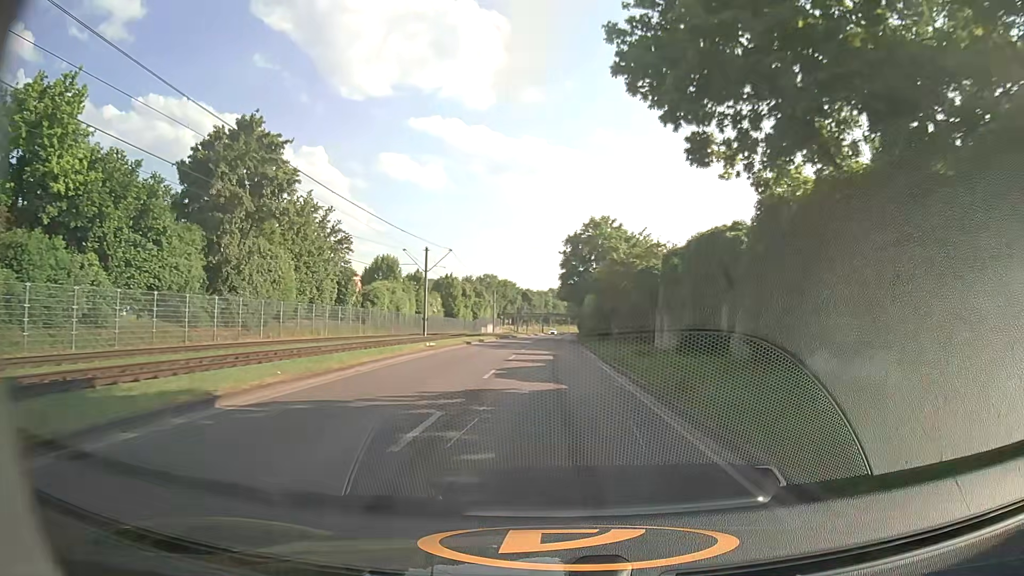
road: secondary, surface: asphalt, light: Day
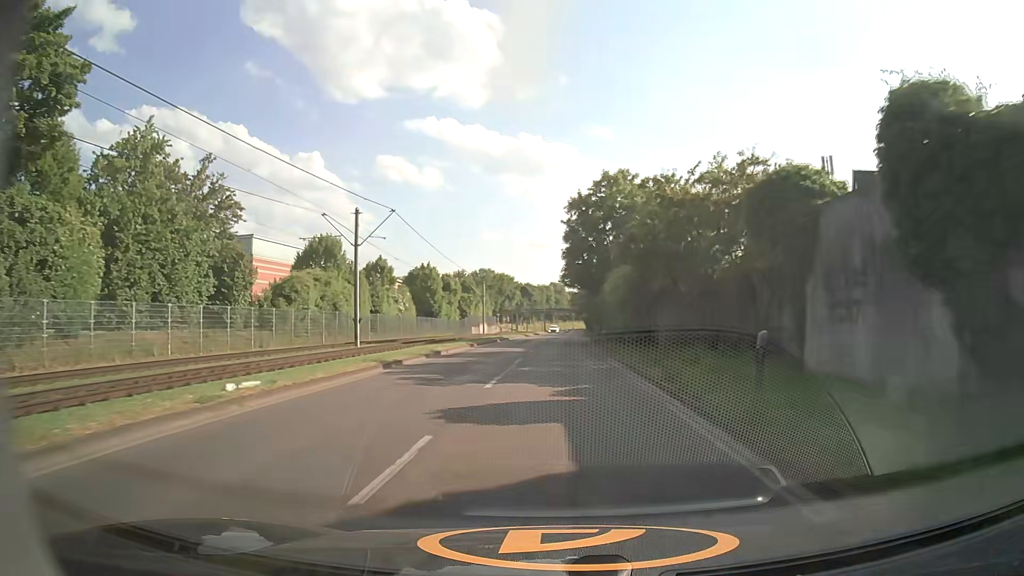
(-0.1, +20.2) m; 0°
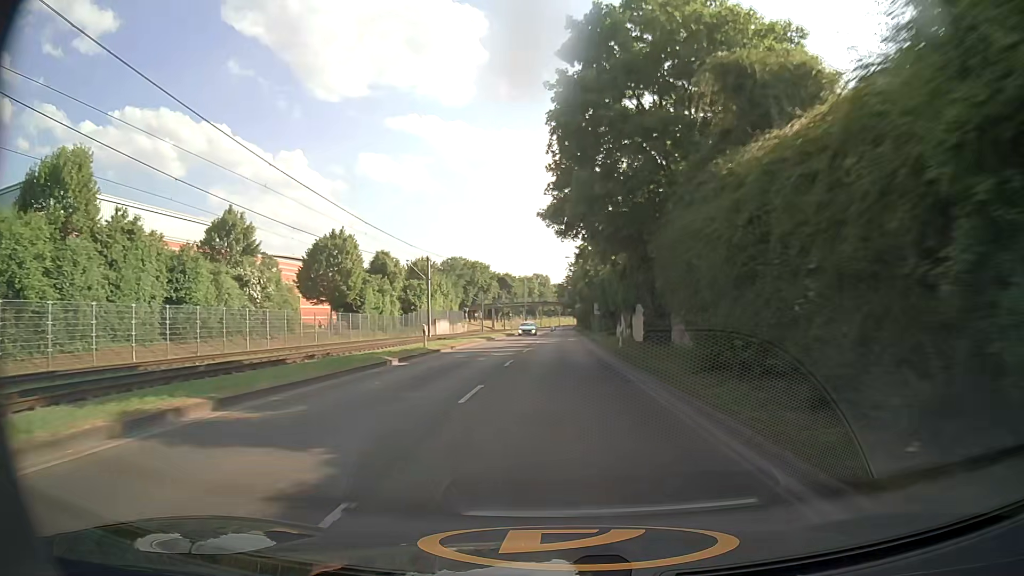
(+0.2, +30.4) m; +2°
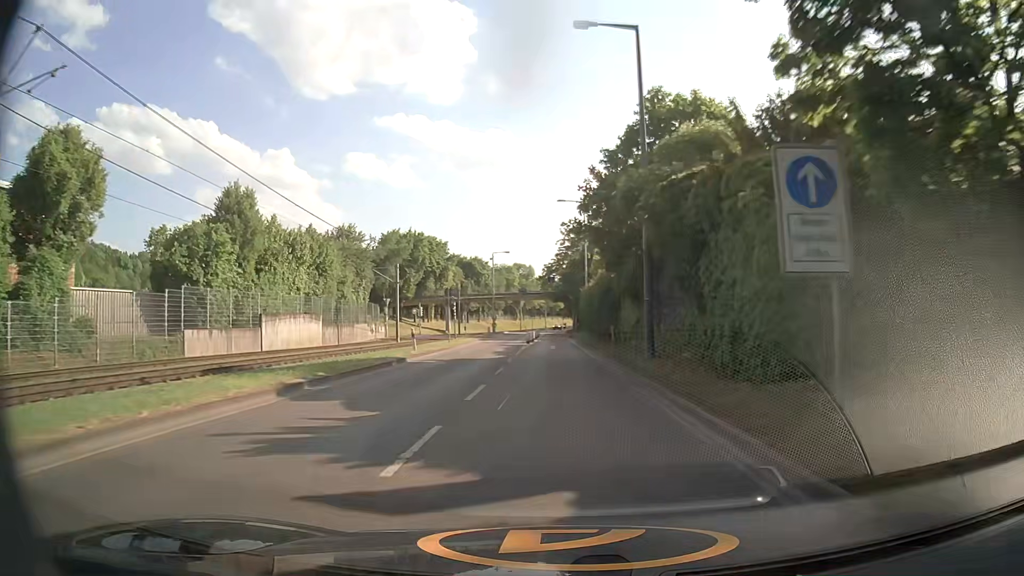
(0.0, +50.3) m; 0°
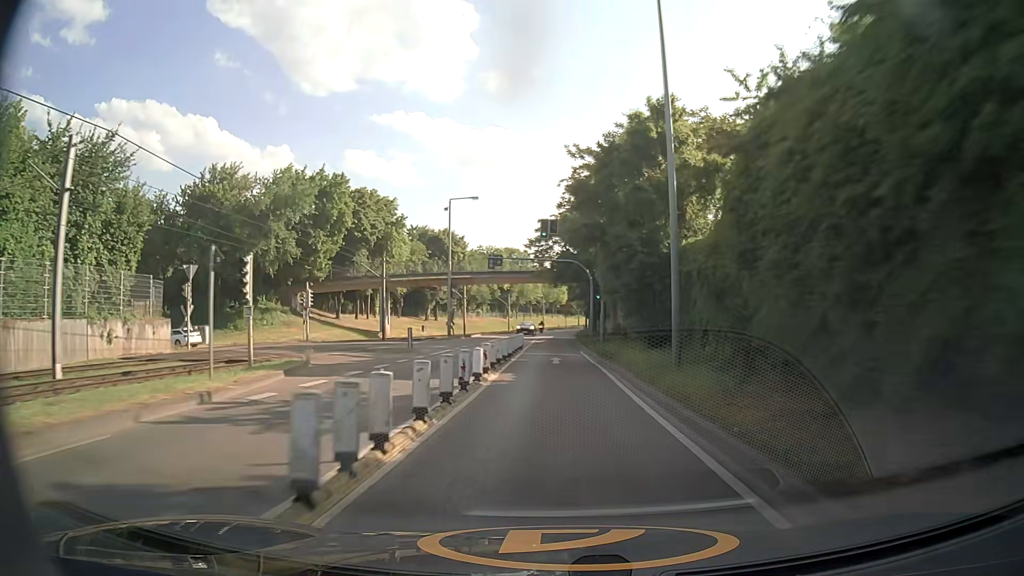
(+0.2, +39.9) m; 0°
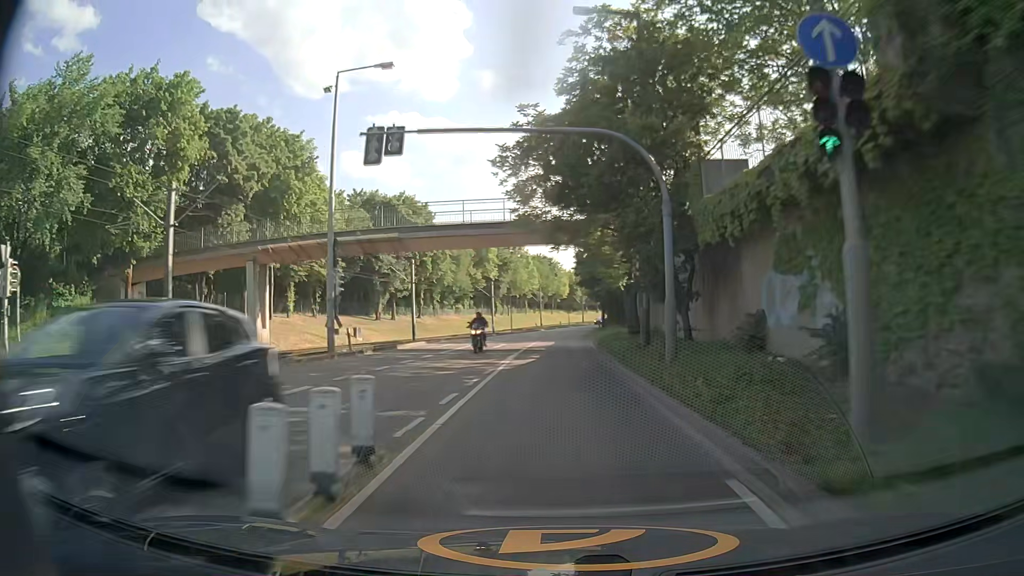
(+0.1, +29.2) m; 0°
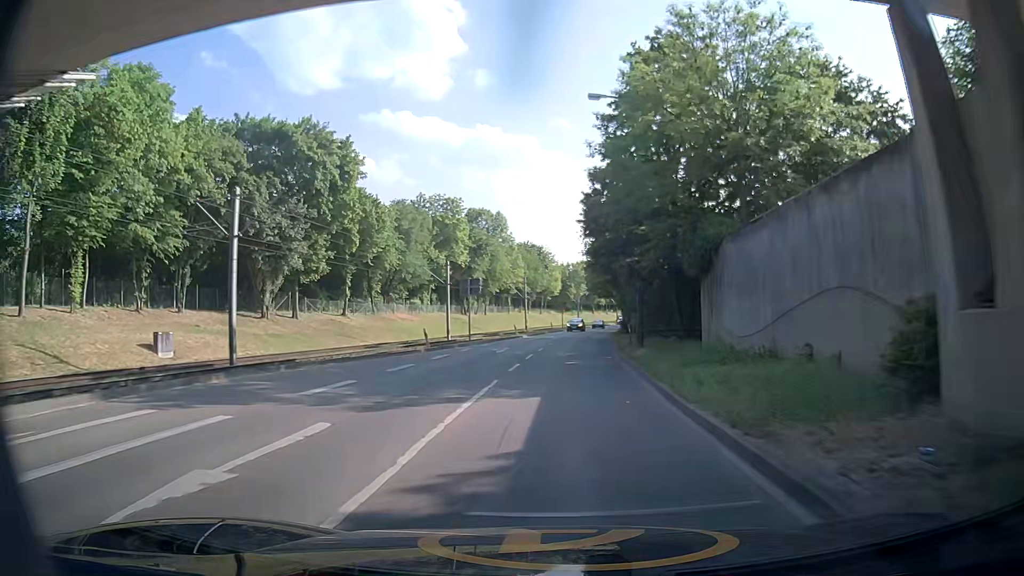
(+0.1, +28.5) m; +1°
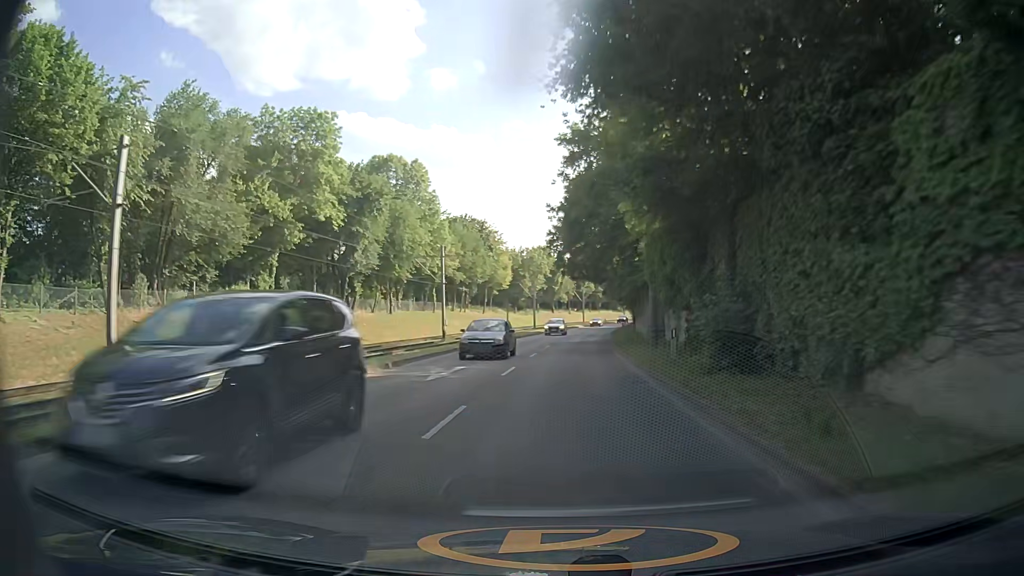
(+1.4, +38.2) m; +4°
(0, +10) (0, +20) (+1, +30) (+1, +40) (+2, +50) (+3, +60) (+3, +70) (+5, +80) (+6, +90) (+7, +100) m
